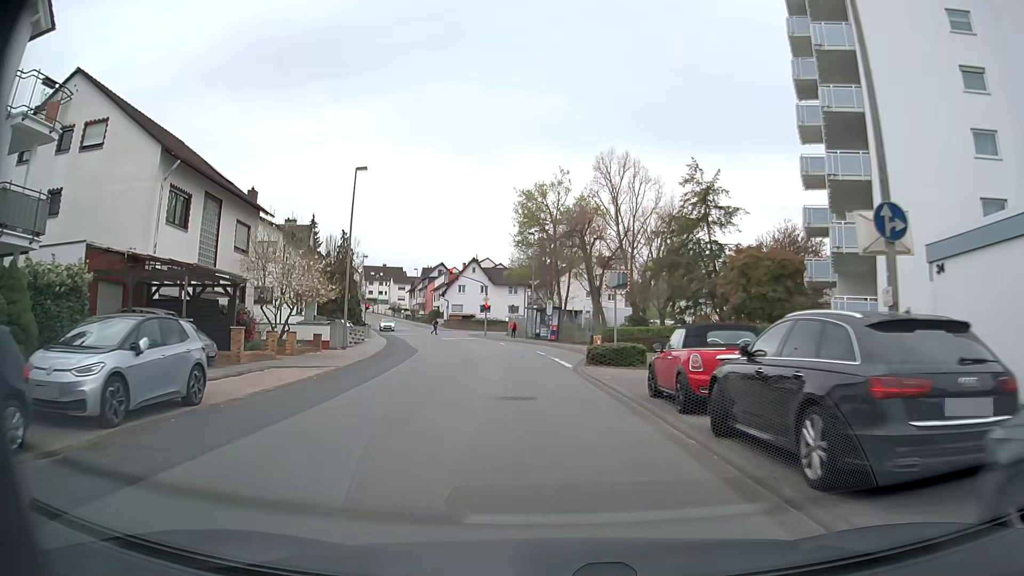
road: secondary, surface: asphalt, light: Day
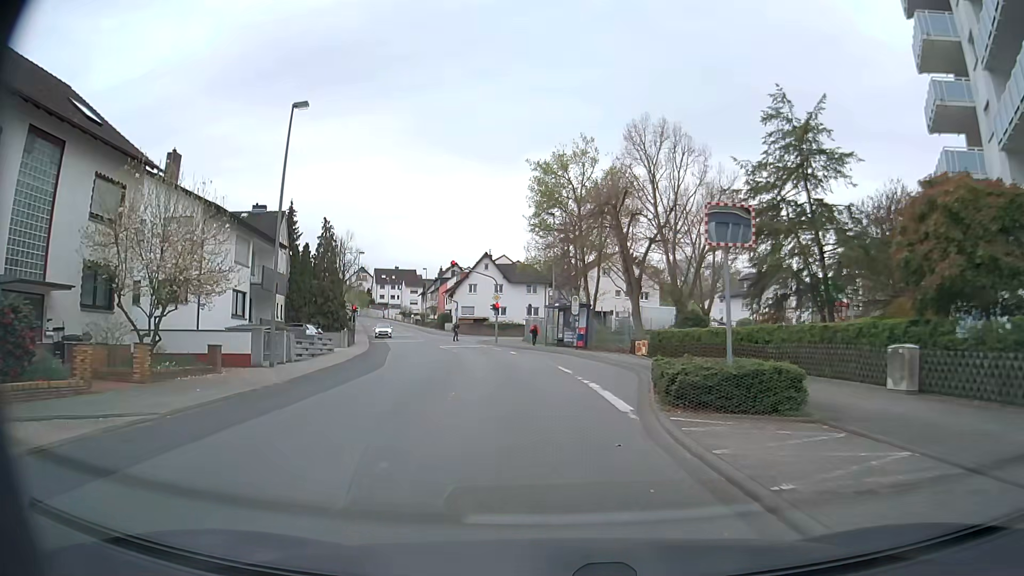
(-0.3, +12.8) m; -2°
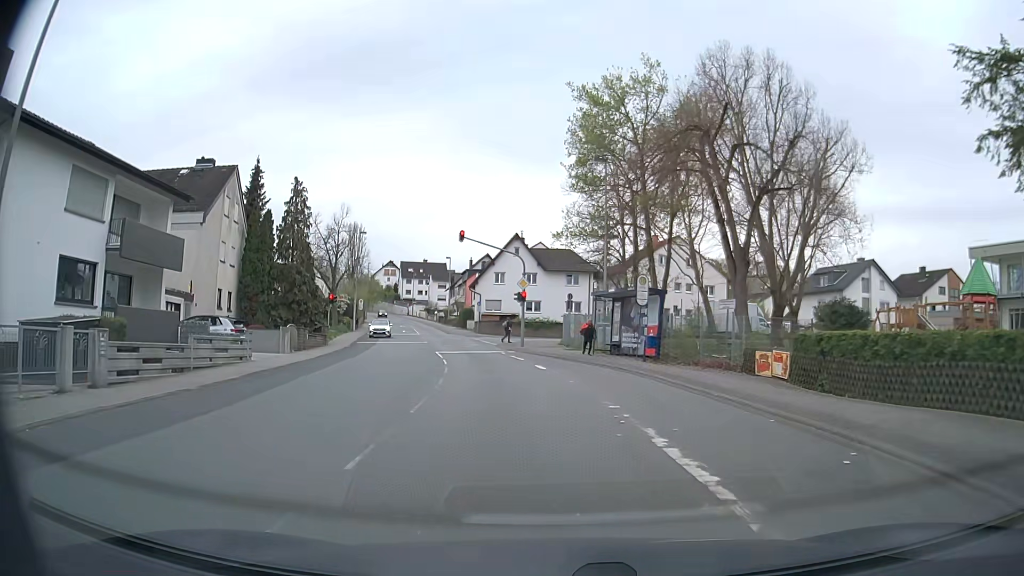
(-0.5, +16.2) m; -4°
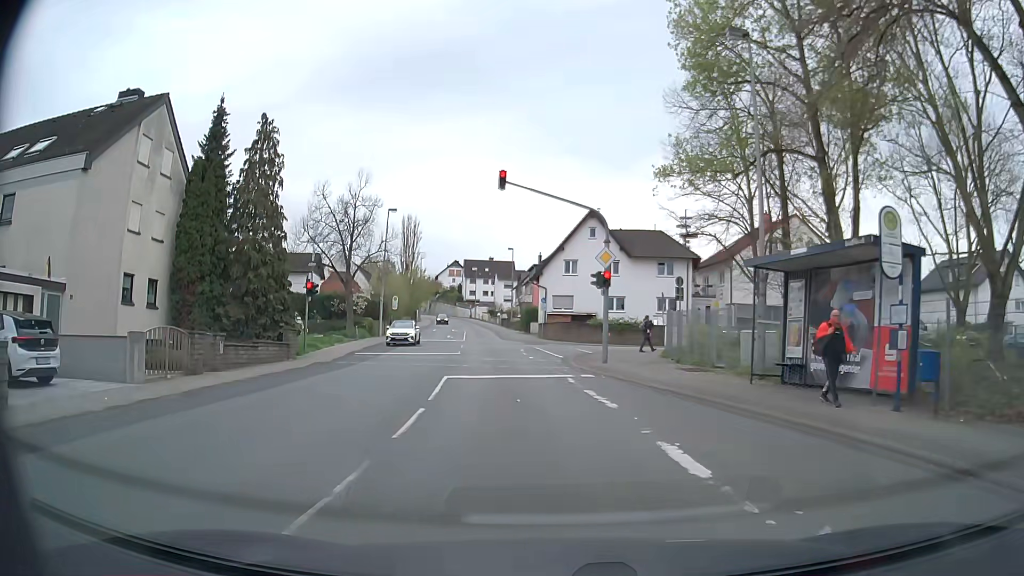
(-0.7, +15.9) m; -6°
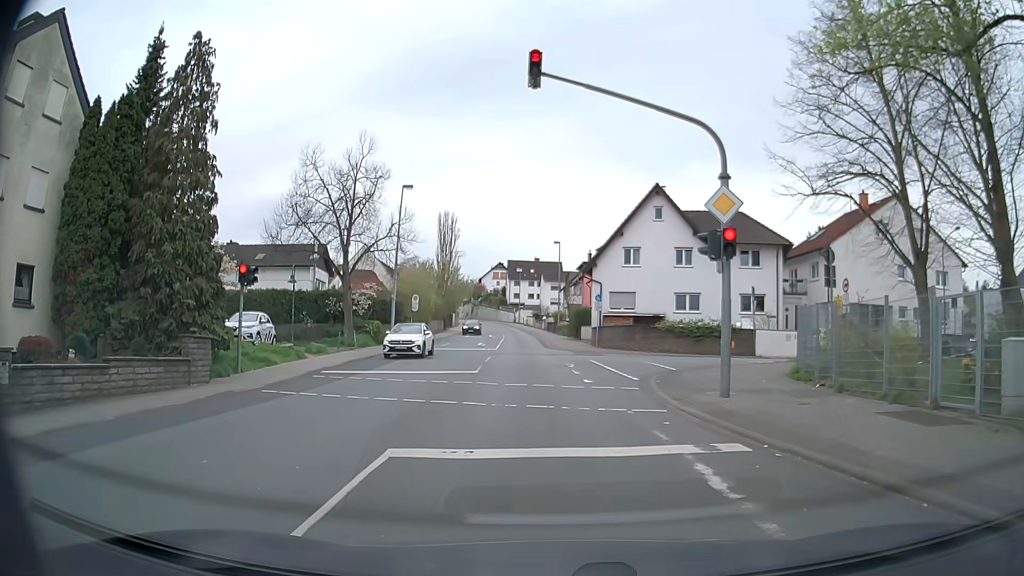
(-0.4, +10.8) m; -4°
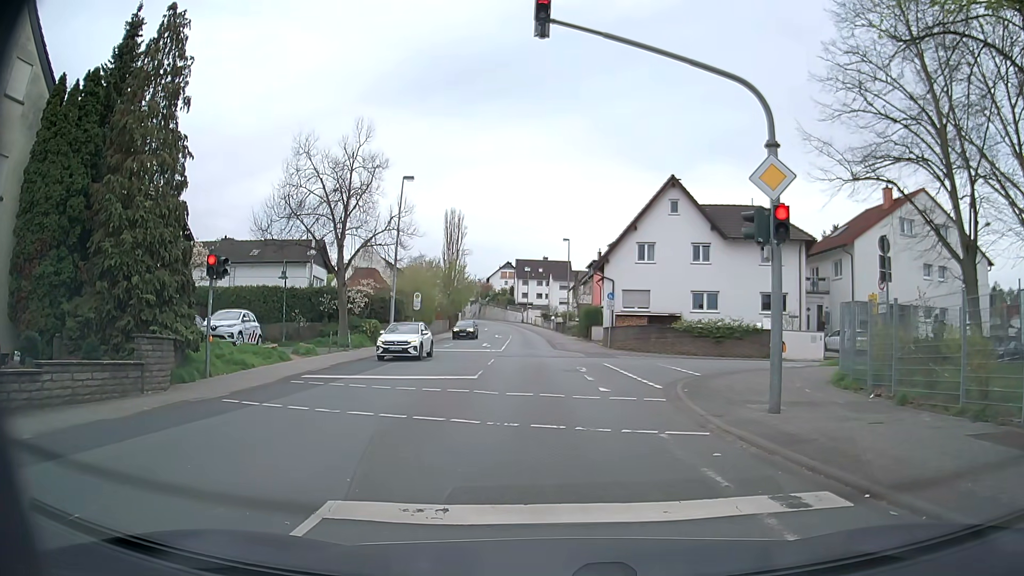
(0.0, +2.4) m; -1°
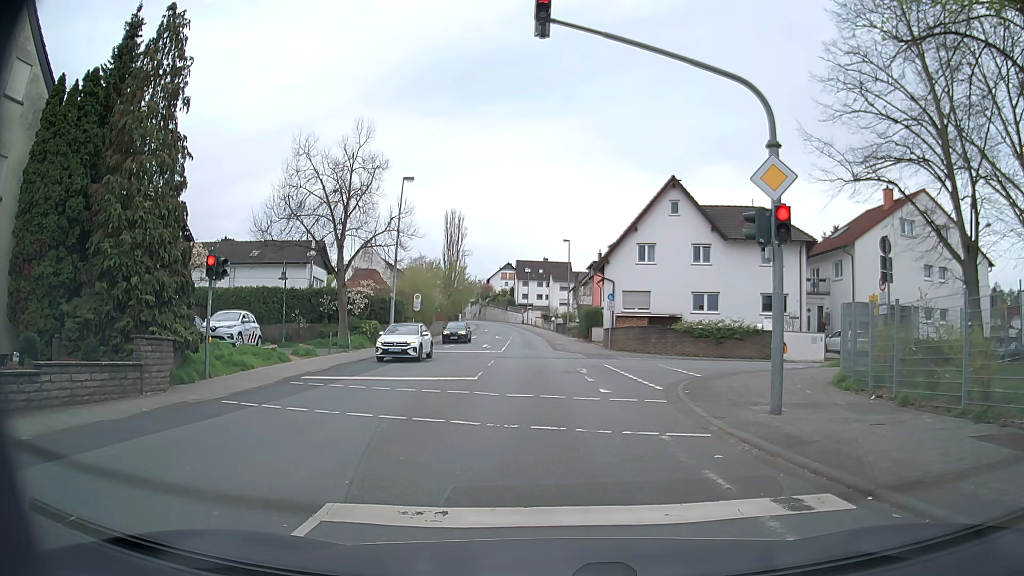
(0.0, +0.1) m; 0°
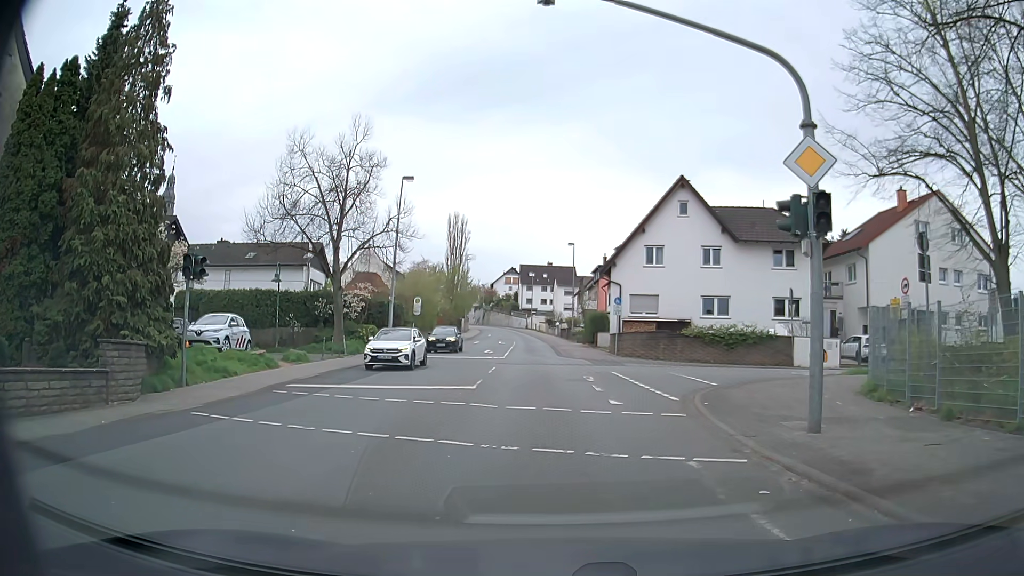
(0.0, +1.6) m; -1°
(0, +10) (0, +20) (0, +30) (-1, +40) (-1, +50) (-1, +60) (-2, +70) (-2, +80) (-3, +90) (-4, +100) m
